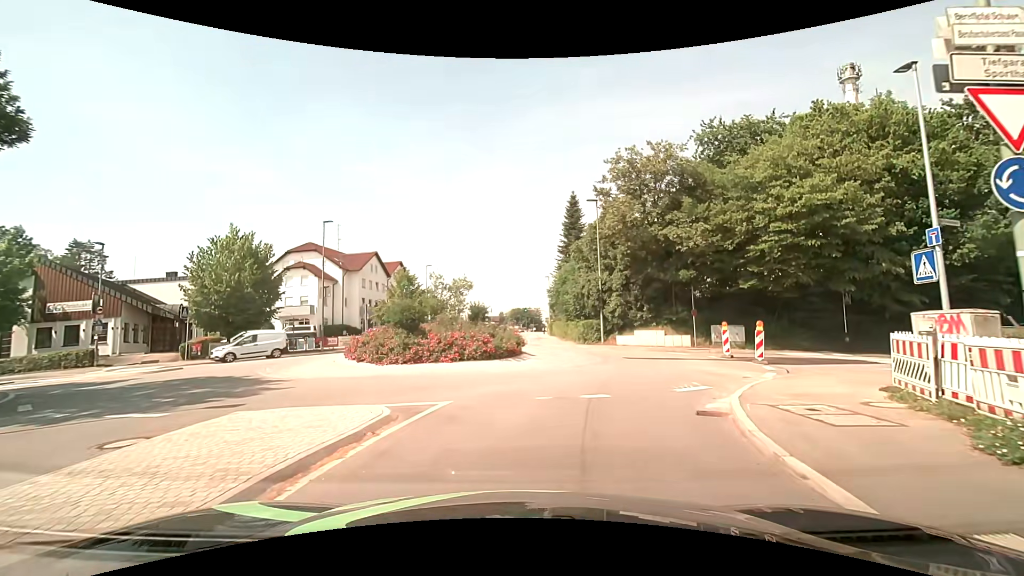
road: tertiary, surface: asphalt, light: Day
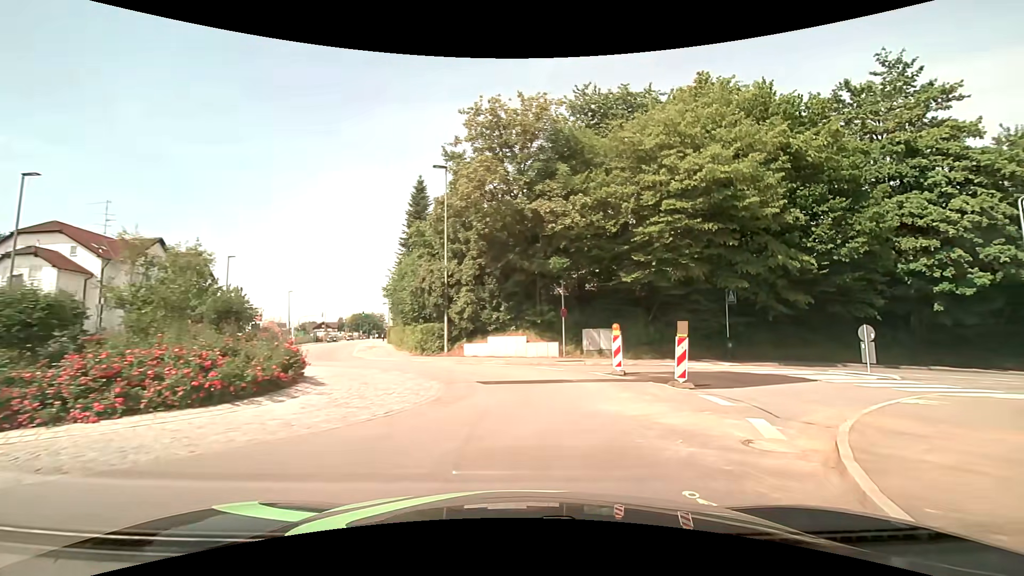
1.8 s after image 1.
(+1.0, +8.6) m; +18°
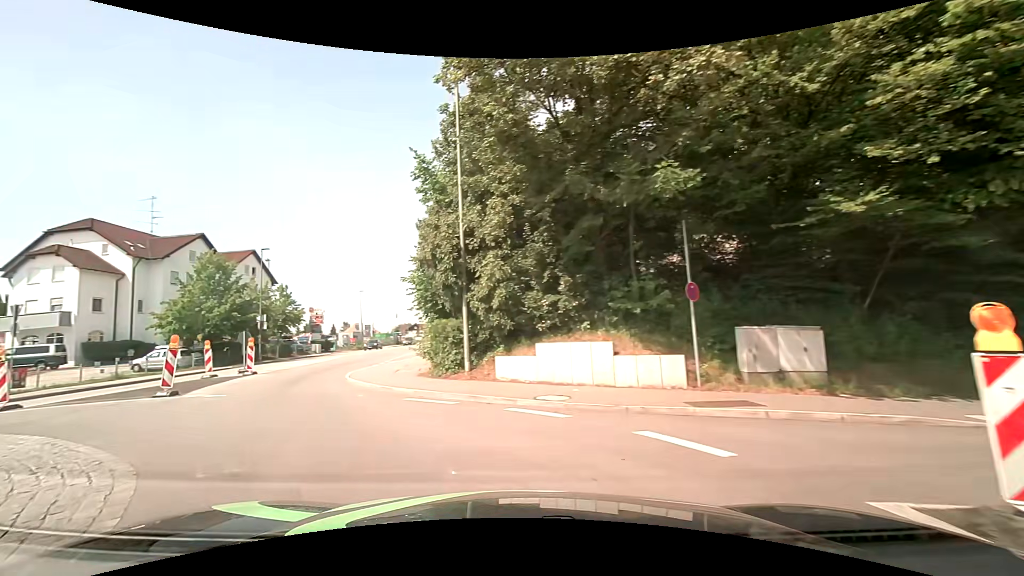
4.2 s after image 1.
(+0.6, +12.4) m; -12°
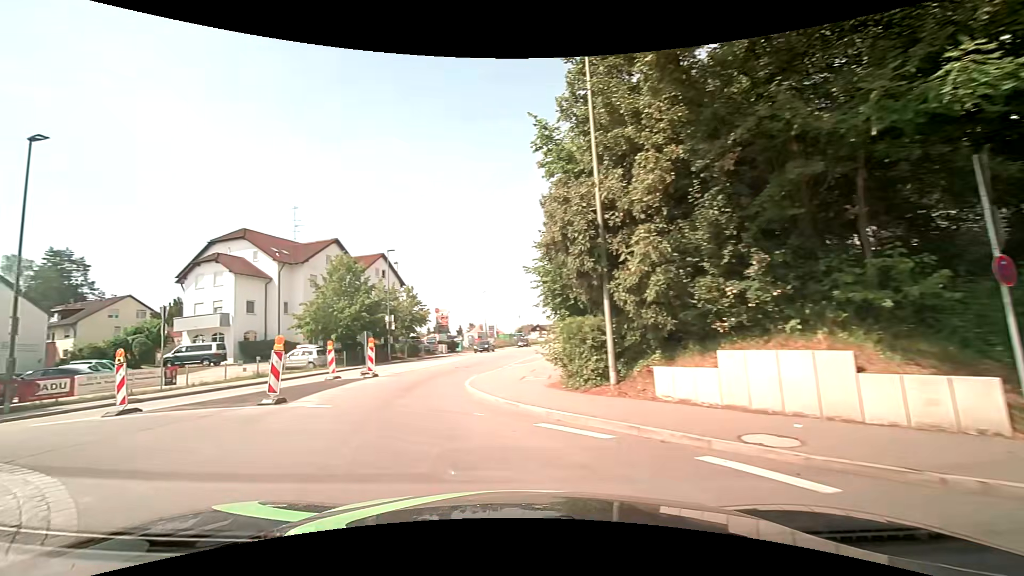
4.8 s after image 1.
(-0.4, +3.2) m; -14°
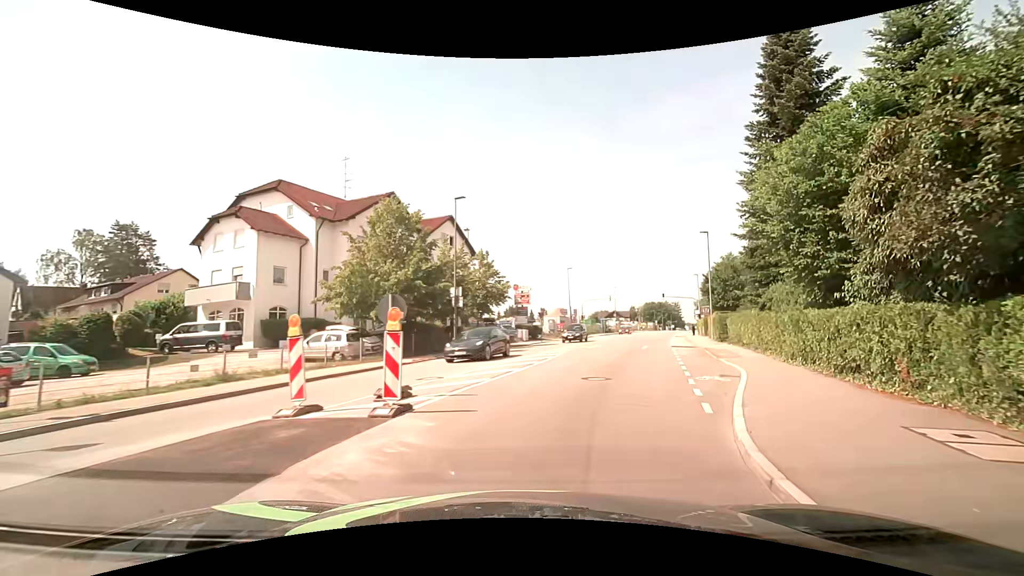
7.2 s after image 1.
(-3.1, +14.0) m; -7°
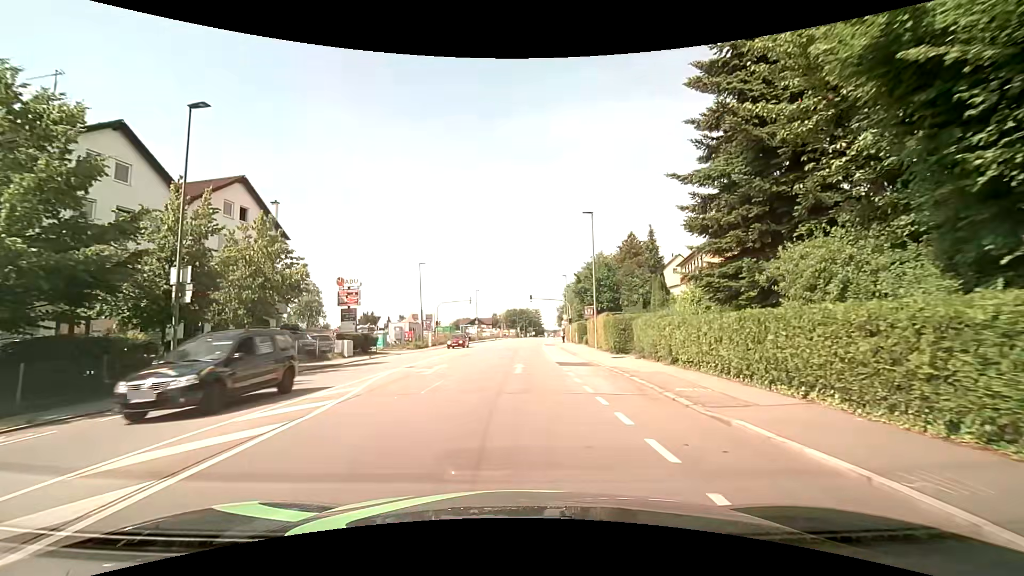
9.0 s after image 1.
(+2.2, +13.4) m; +15°
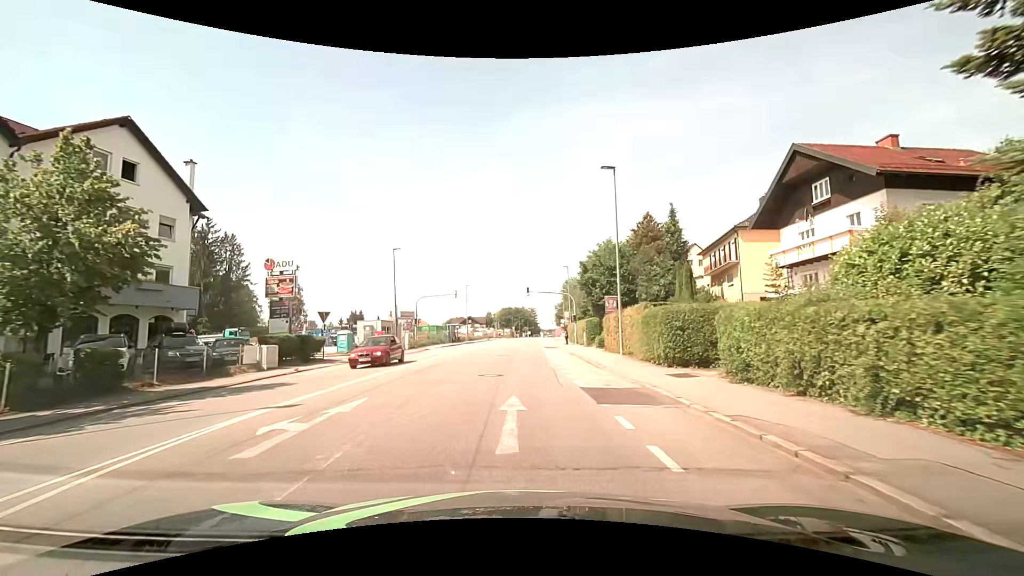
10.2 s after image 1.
(+0.1, +10.5) m; 0°
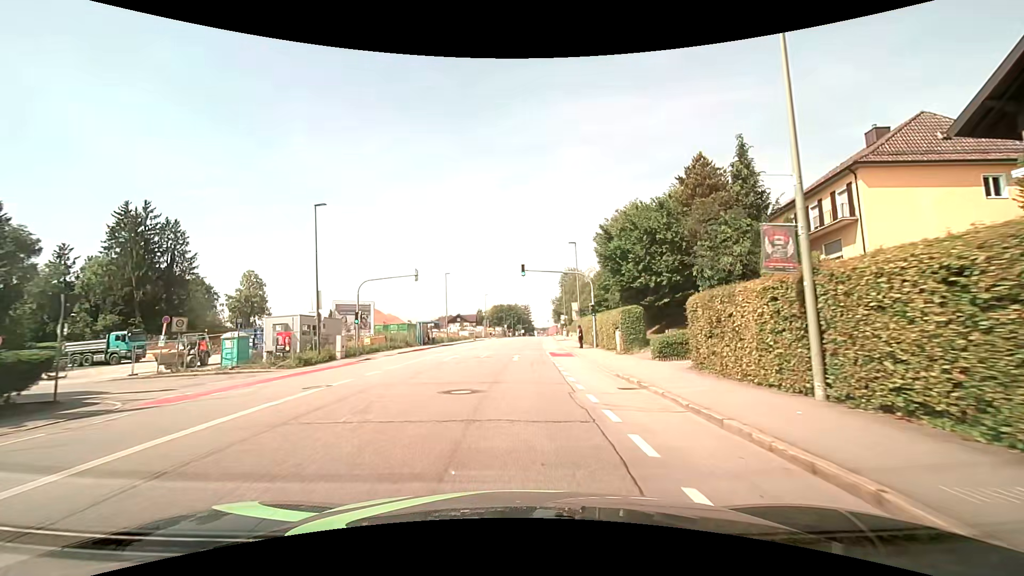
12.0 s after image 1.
(+0.4, +17.8) m; +2°
(0, +10) (0, +20) (0, +30) (+1, +40) (+1, +50) (+2, +60) (+3, +70) (+4, +80) (+5, +90) (+5, +100) m
